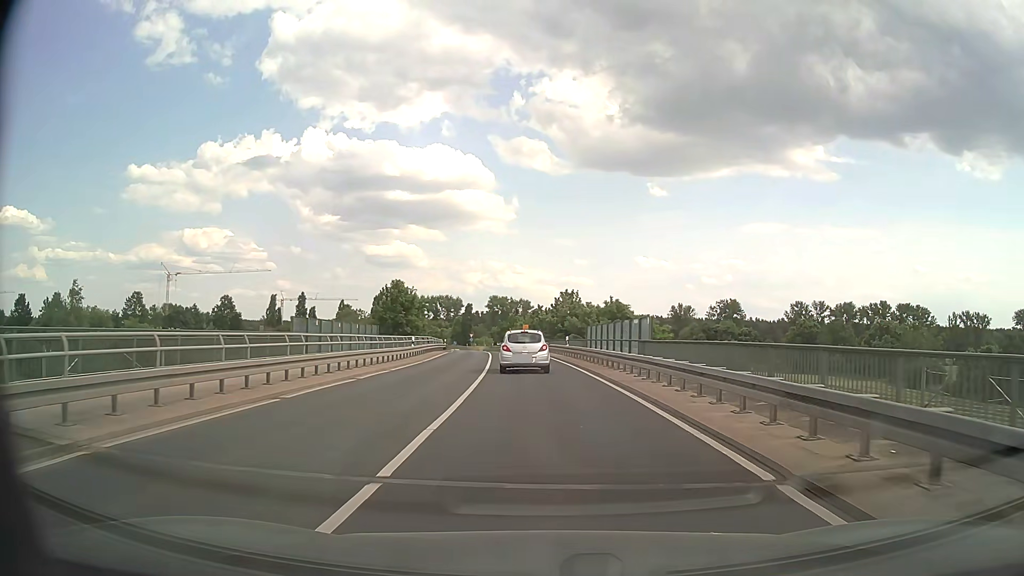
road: secondary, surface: asphalt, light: Day
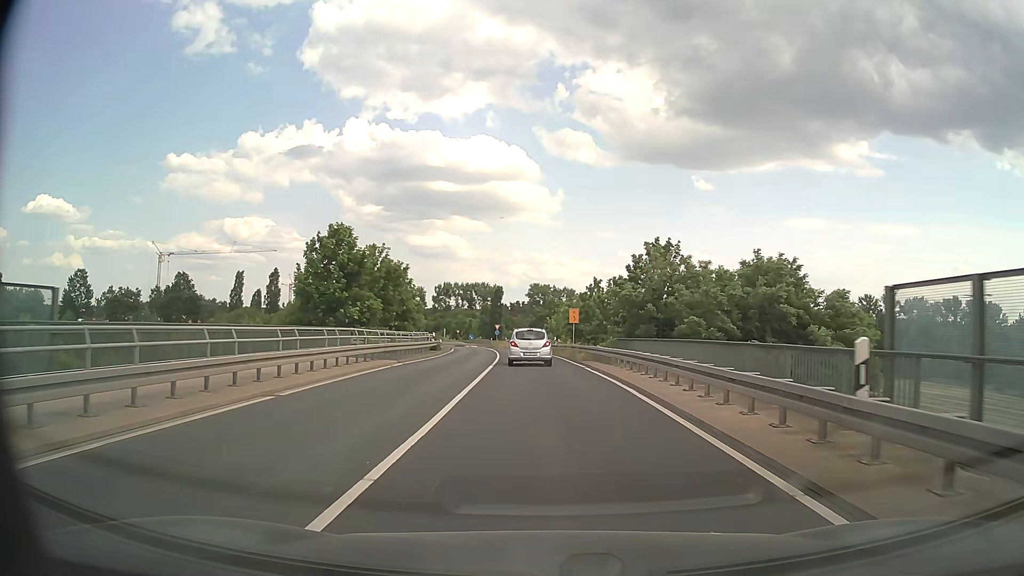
(-1.1, +33.4) m; -4°
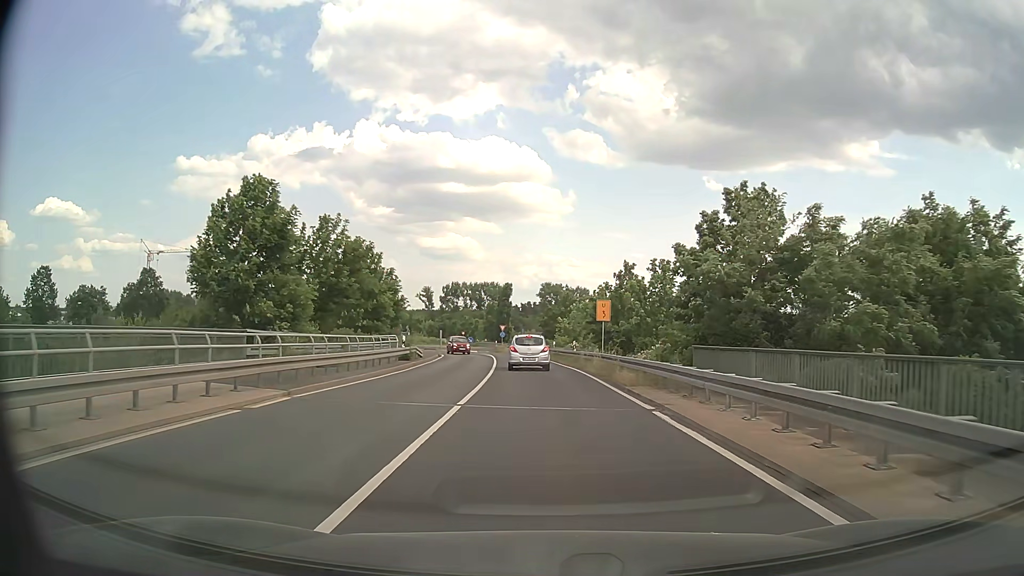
(-0.2, +13.5) m; -1°
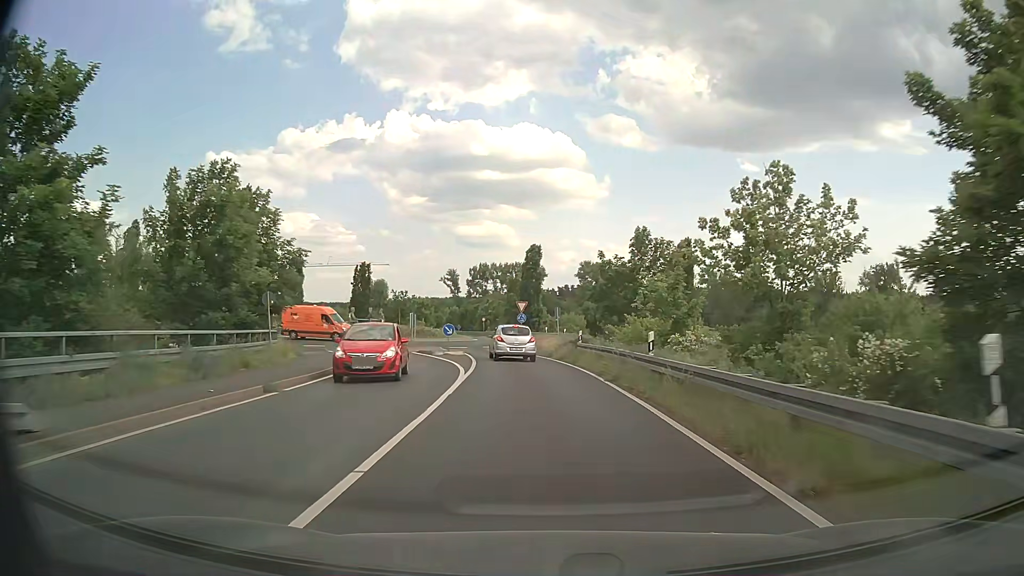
(-0.7, +34.3) m; -3°
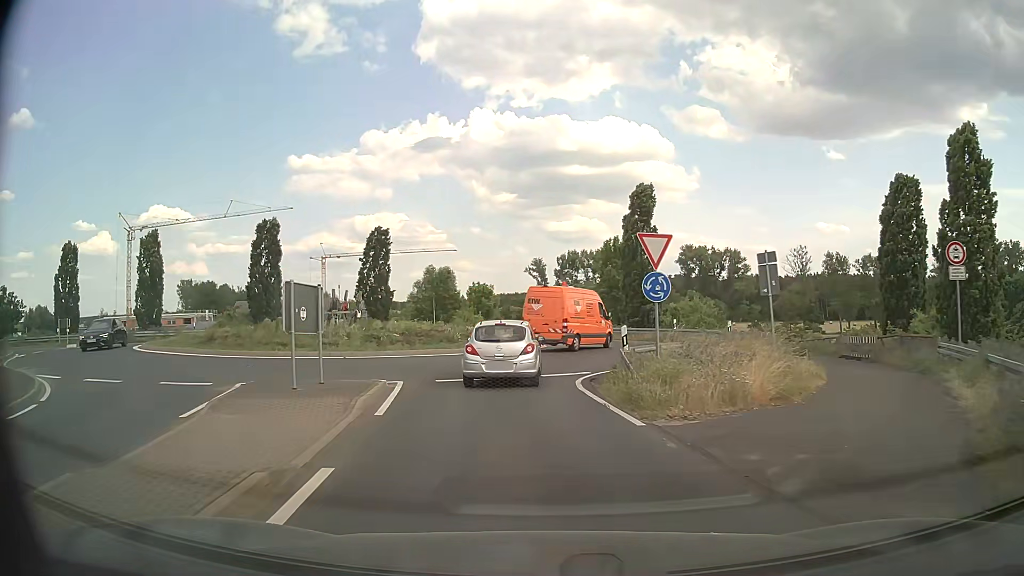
(-1.8, +30.8) m; -8°
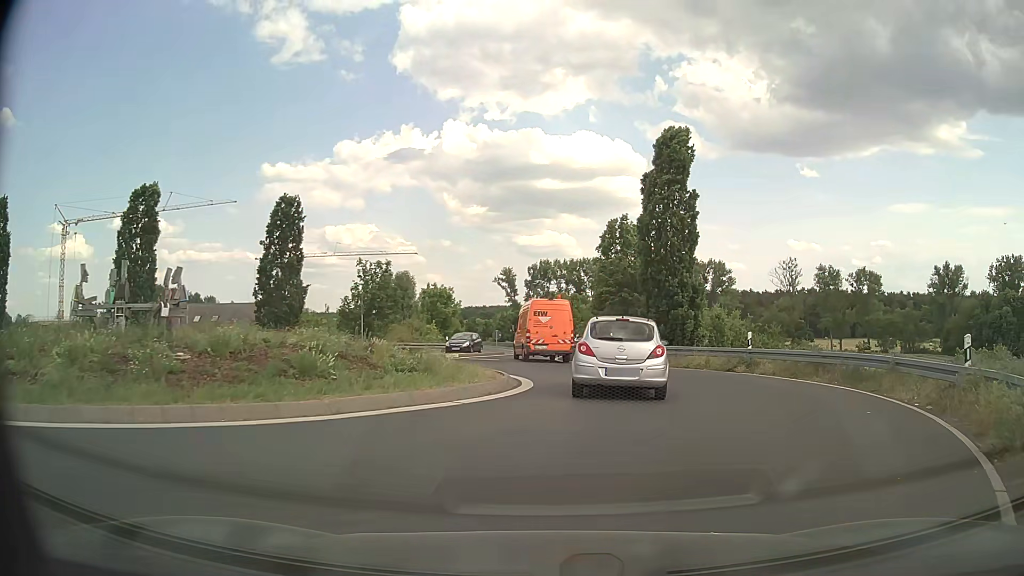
(-0.6, +16.4) m; +3°
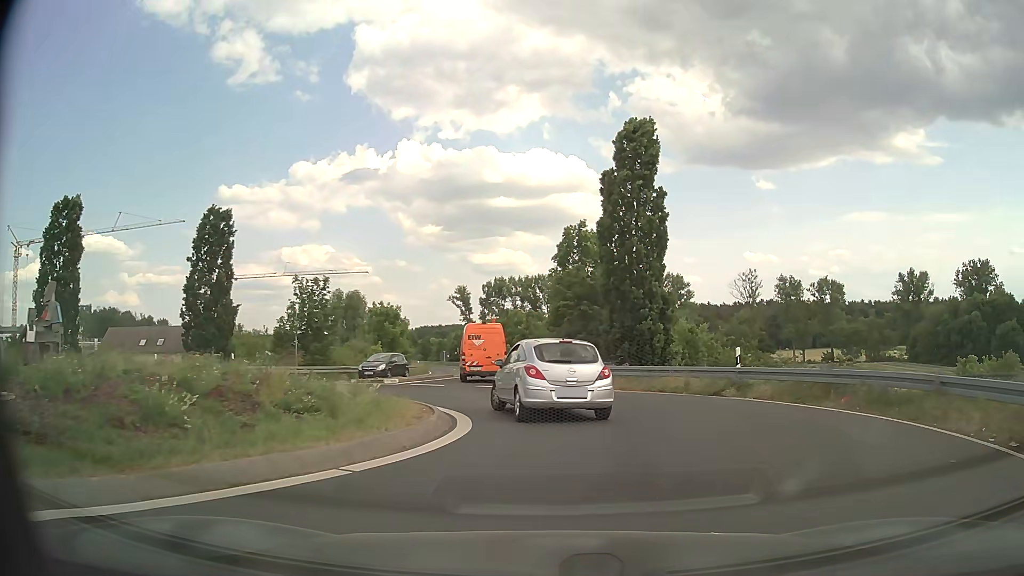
(+0.1, +3.8) m; +3°
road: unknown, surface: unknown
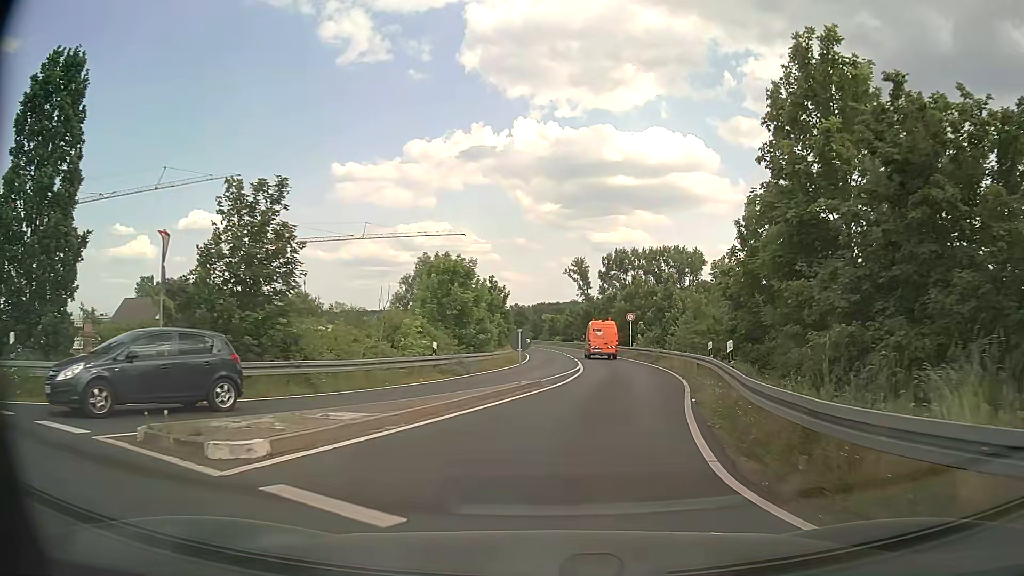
(-1.8, +22.0) m; -10°
(0, +10) (+2, +20) (+3, +30) (+3, +40) (+4, +50) (+4, +60) (+3, +70) (+3, +80) (+2, +90) (+1, +100) m
